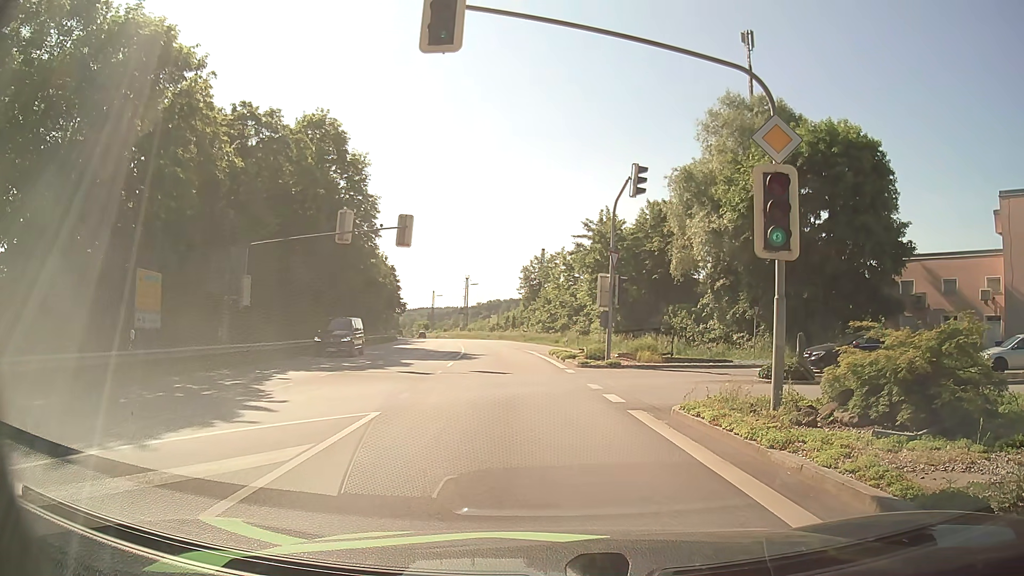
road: primary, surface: asphalt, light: Day
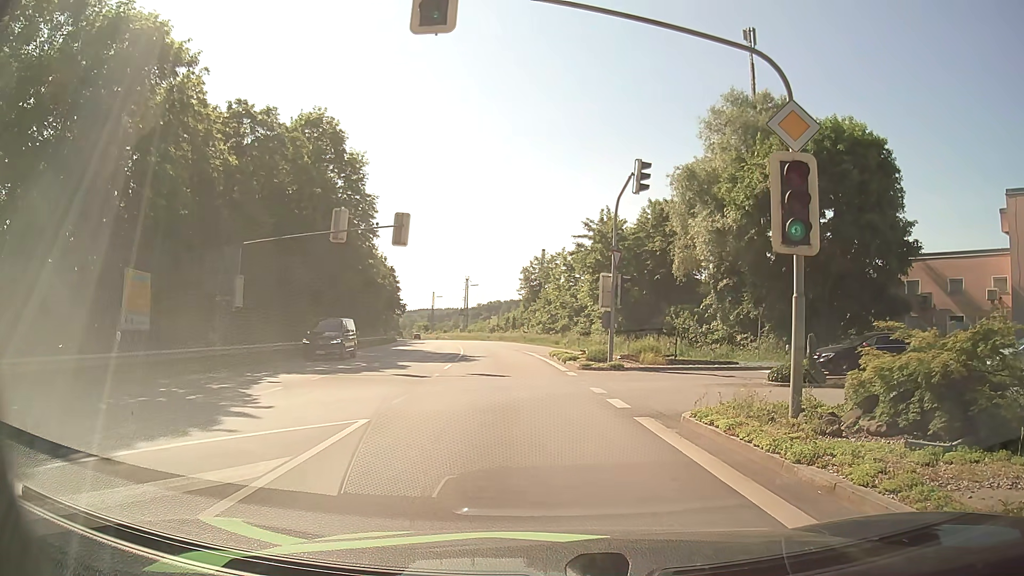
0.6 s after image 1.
(0.0, +0.8) m; +2°
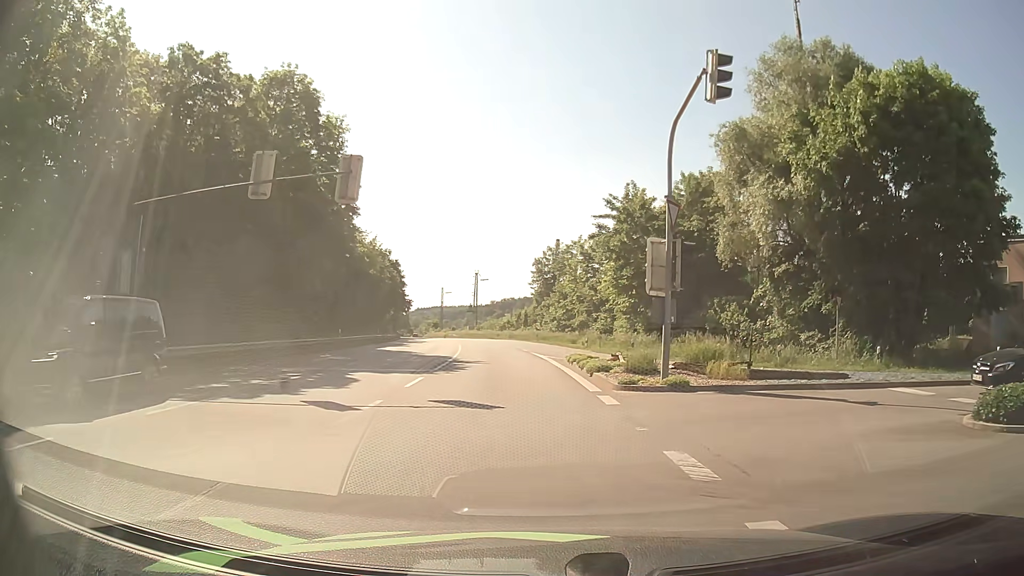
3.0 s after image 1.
(0.0, +9.3) m; -2°
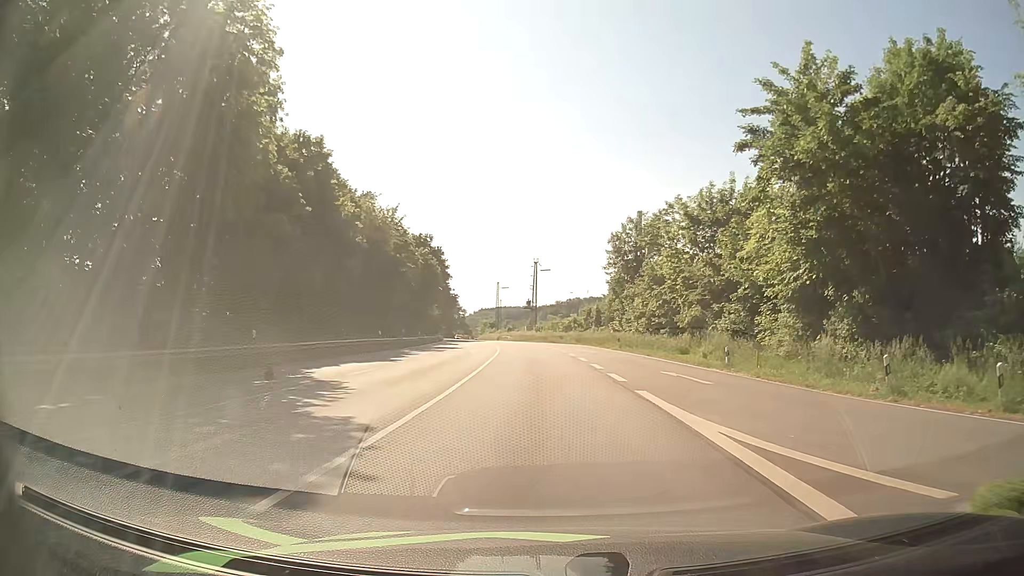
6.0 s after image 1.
(-1.0, +24.8) m; -5°
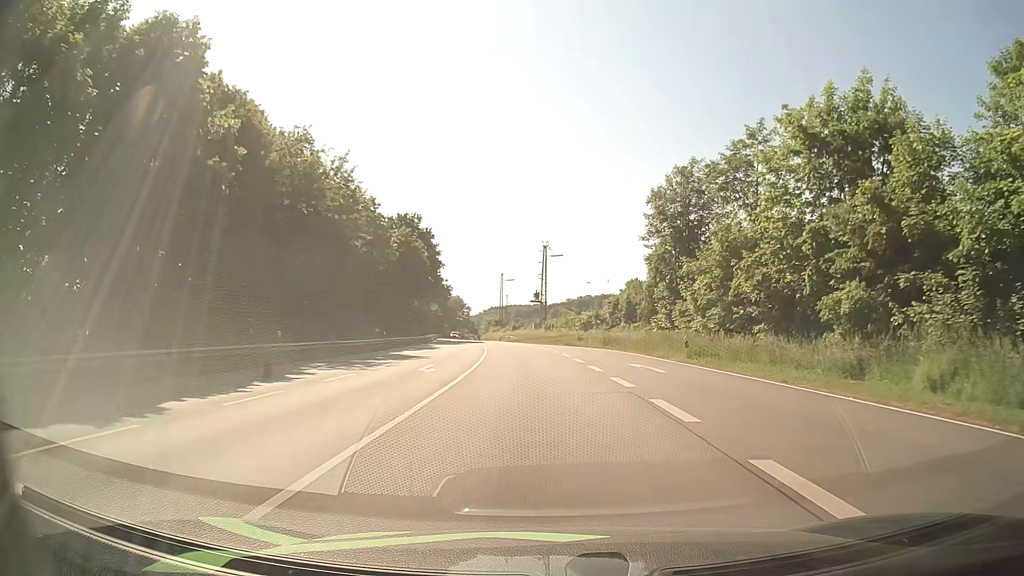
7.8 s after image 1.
(0.0, +20.7) m; -1°
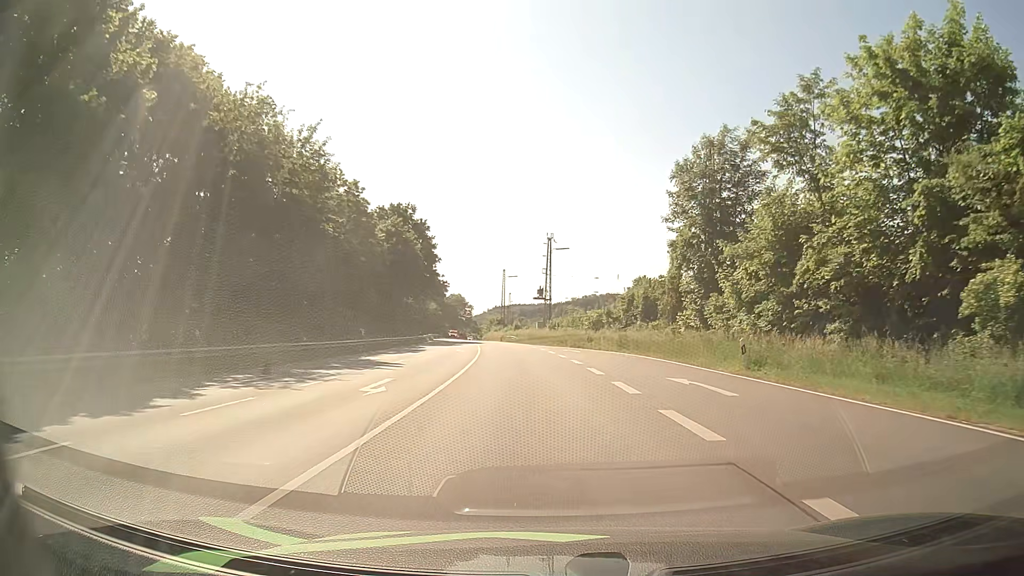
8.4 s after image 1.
(0.0, +7.7) m; 0°
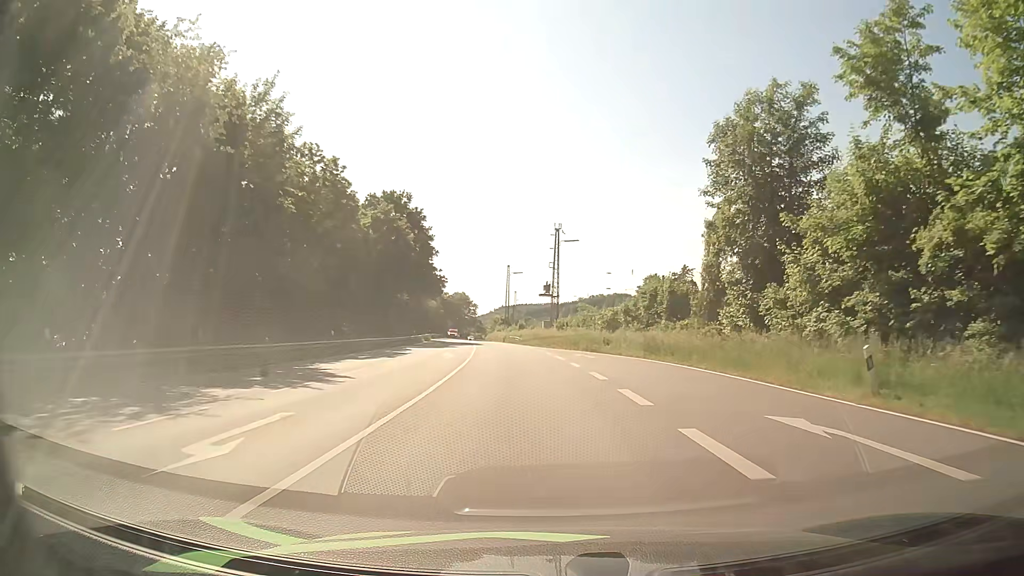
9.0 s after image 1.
(-0.1, +8.1) m; -1°
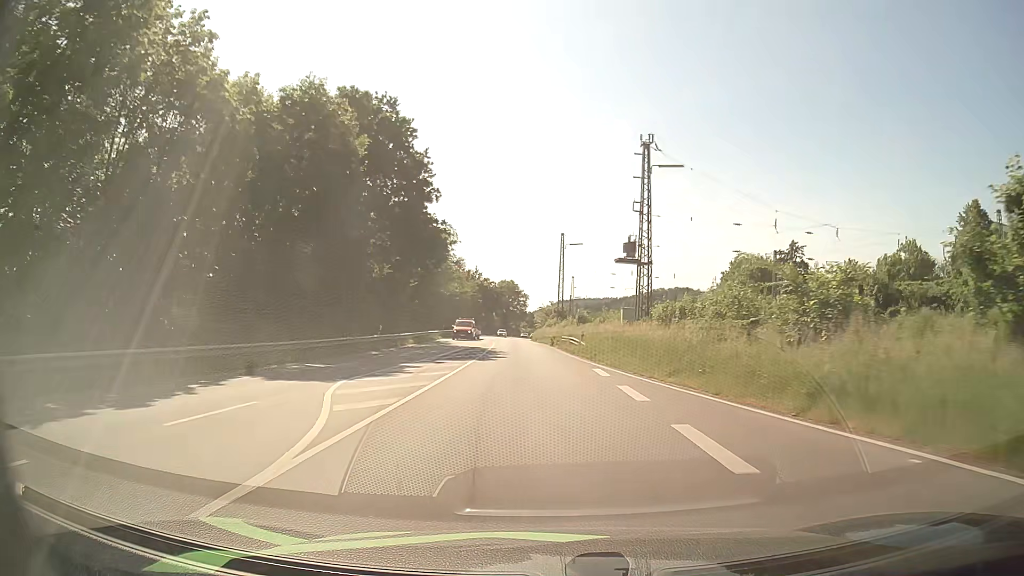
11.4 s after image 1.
(-1.4, +36.2) m; -5°
(0, +10) (-1, +20) (-1, +30) (-2, +40) (-2, +50) (-3, +60) (-3, +70) (-4, +80) (-4, +90) (-5, +100) m
